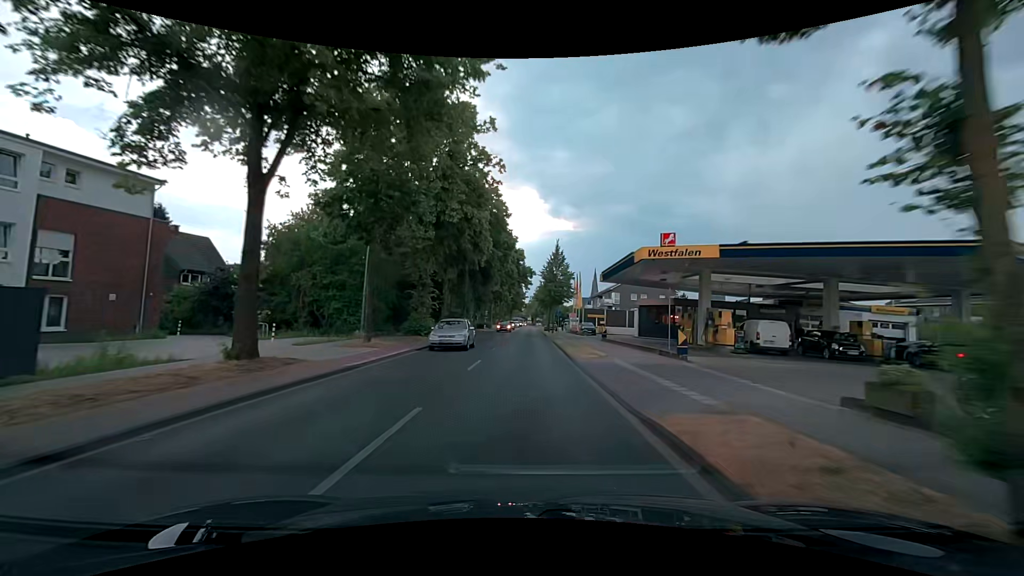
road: secondary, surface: asphalt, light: Day
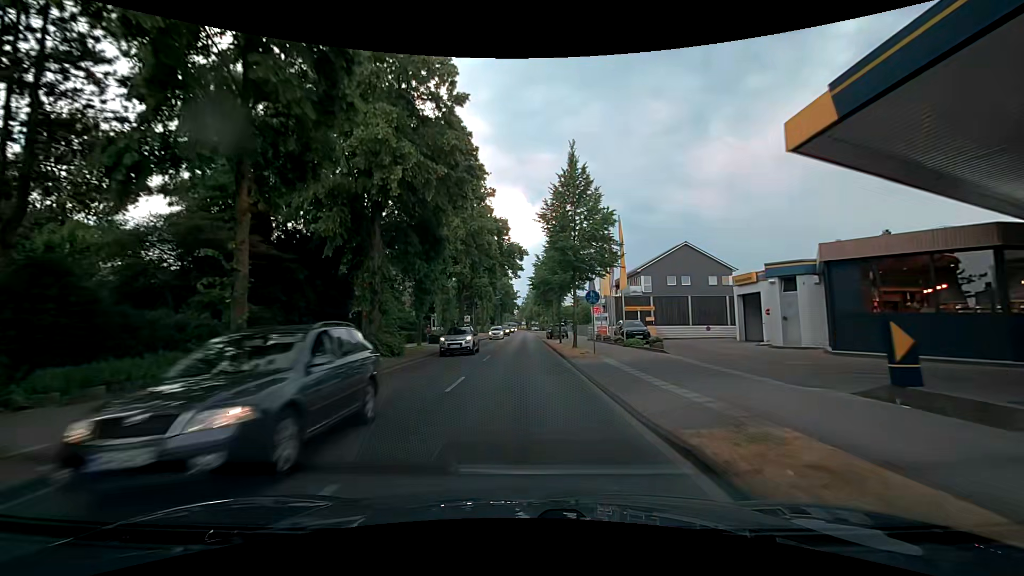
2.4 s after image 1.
(+0.4, +30.7) m; 0°
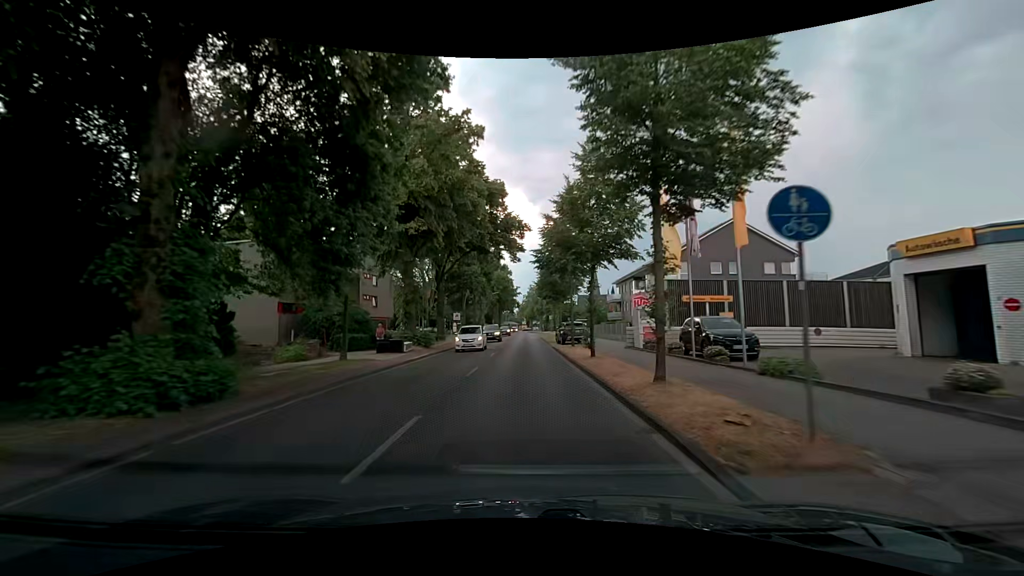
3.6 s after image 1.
(0.0, +15.3) m; 0°
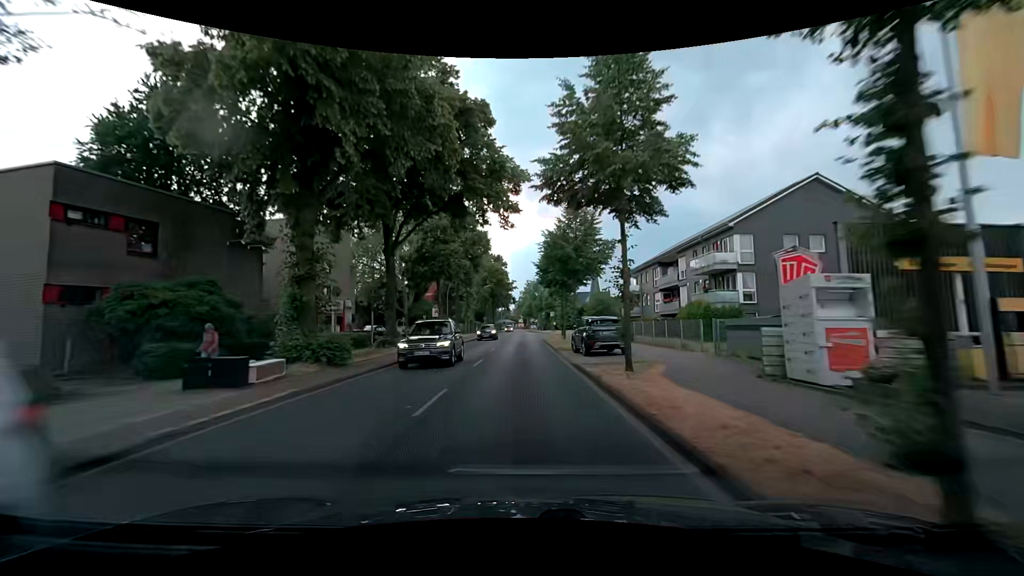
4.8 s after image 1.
(0.0, +15.3) m; 0°
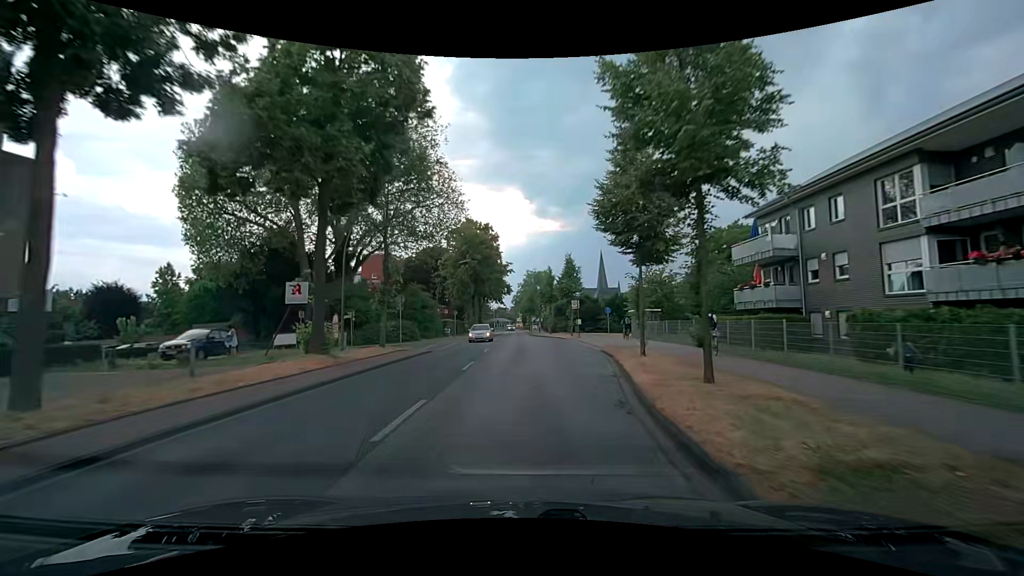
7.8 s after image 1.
(+0.1, +38.1) m; 0°
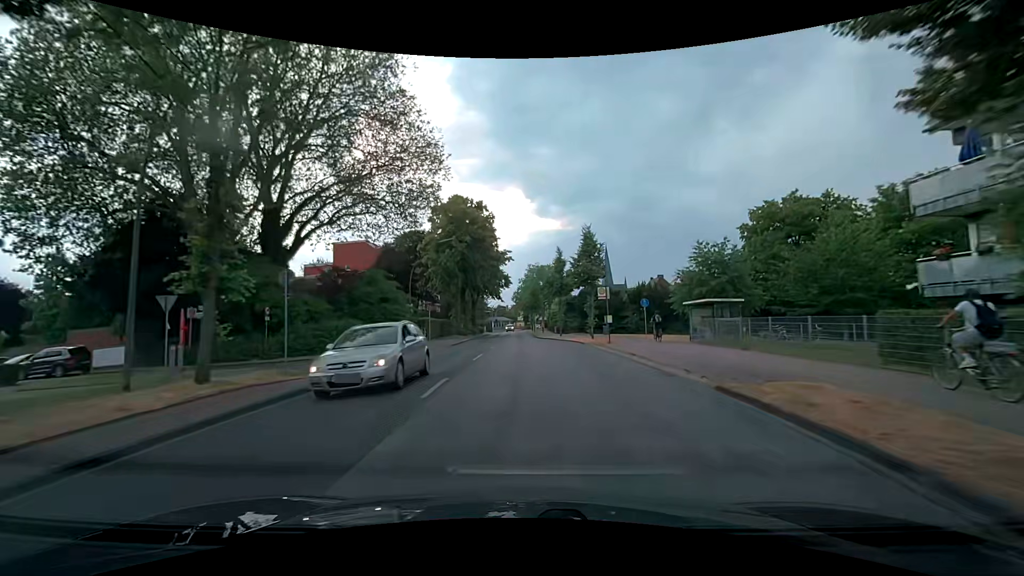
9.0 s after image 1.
(+0.1, +15.2) m; +1°
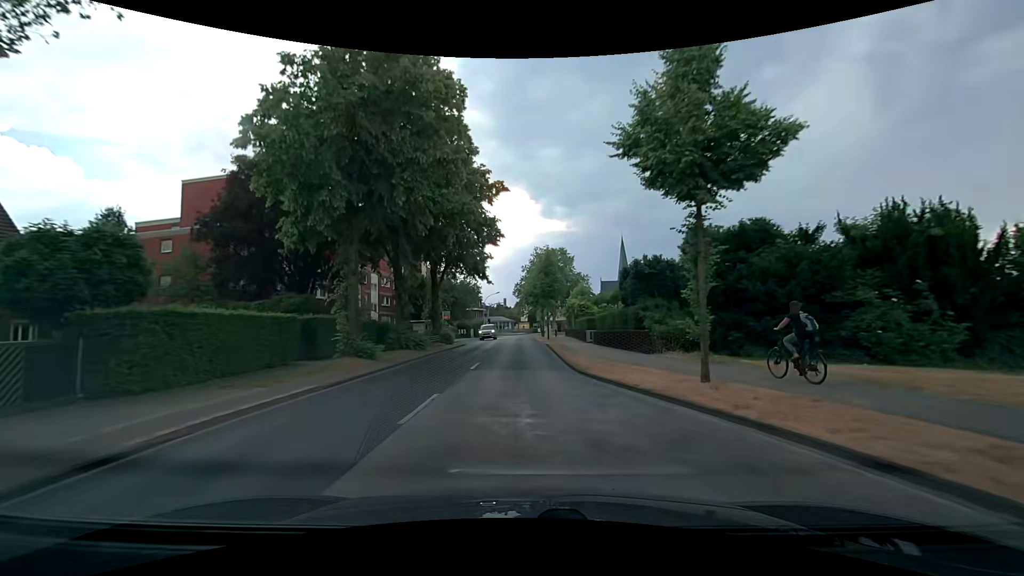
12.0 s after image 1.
(-0.3, +38.1) m; -2°
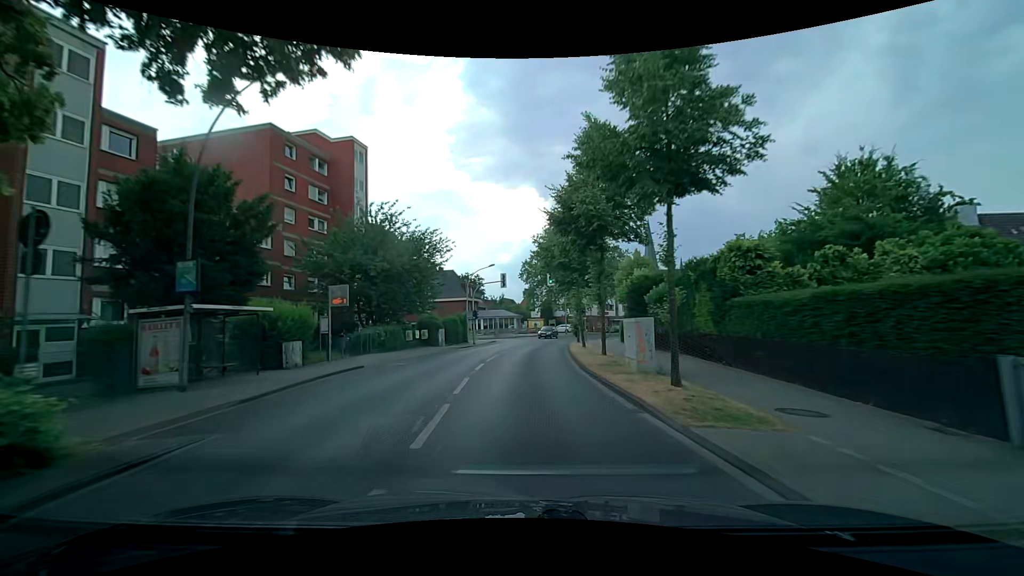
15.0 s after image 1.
(+0.4, +38.2) m; 0°
(0, +10) (0, +20) (+1, +30) (+2, +40) (+3, +50) (+5, +60) (+9, +69) (+13, +78) (+18, +87) (+23, +95) m
